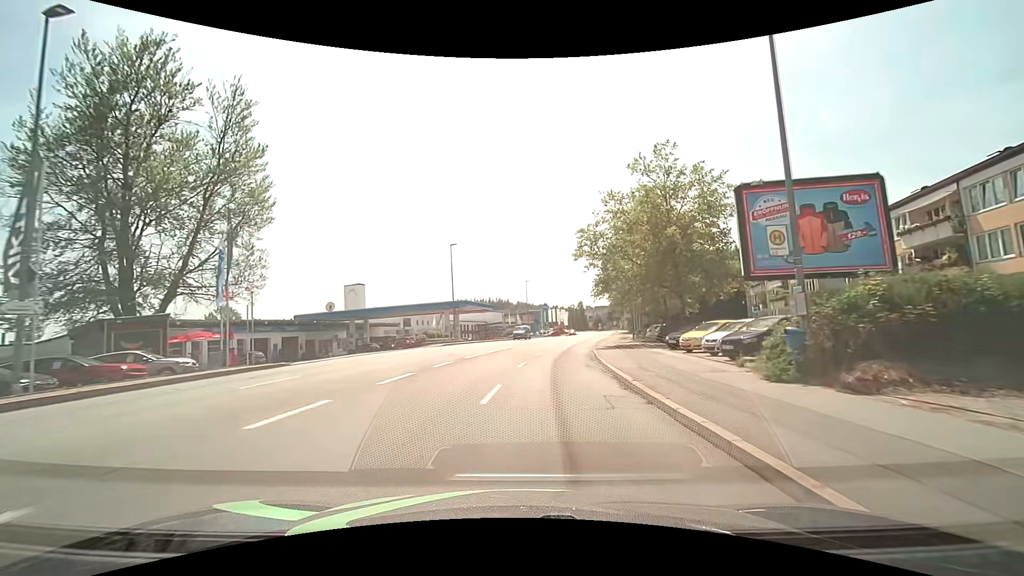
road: tertiary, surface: asphalt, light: Day
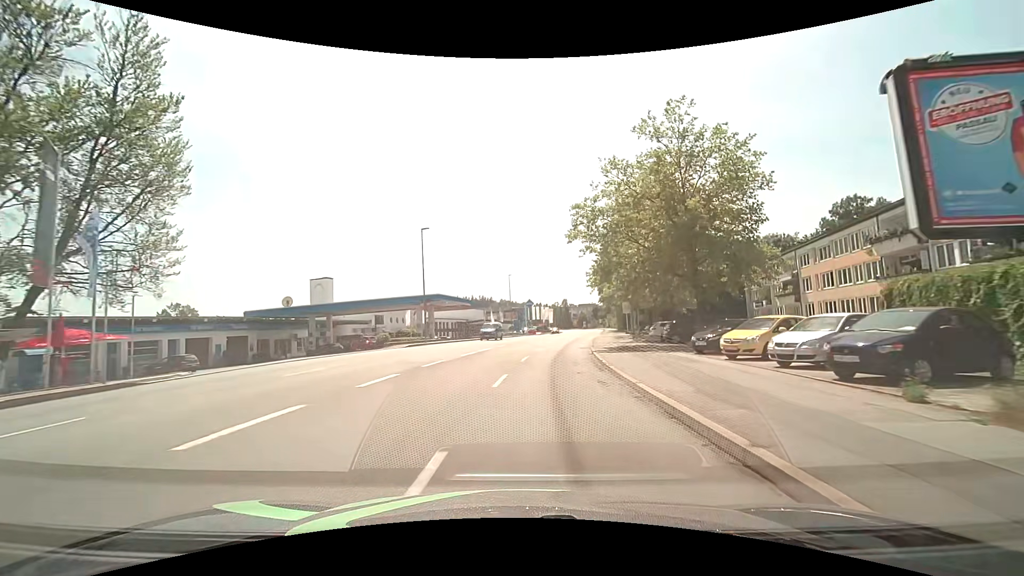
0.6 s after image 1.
(+0.1, +7.1) m; +2°
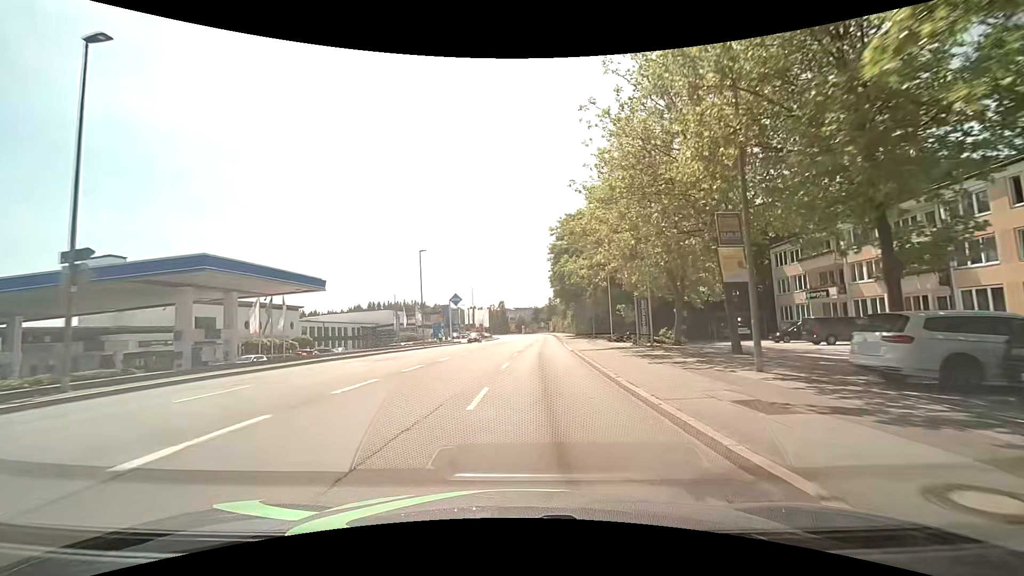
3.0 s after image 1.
(+1.9, +29.8) m; +7°
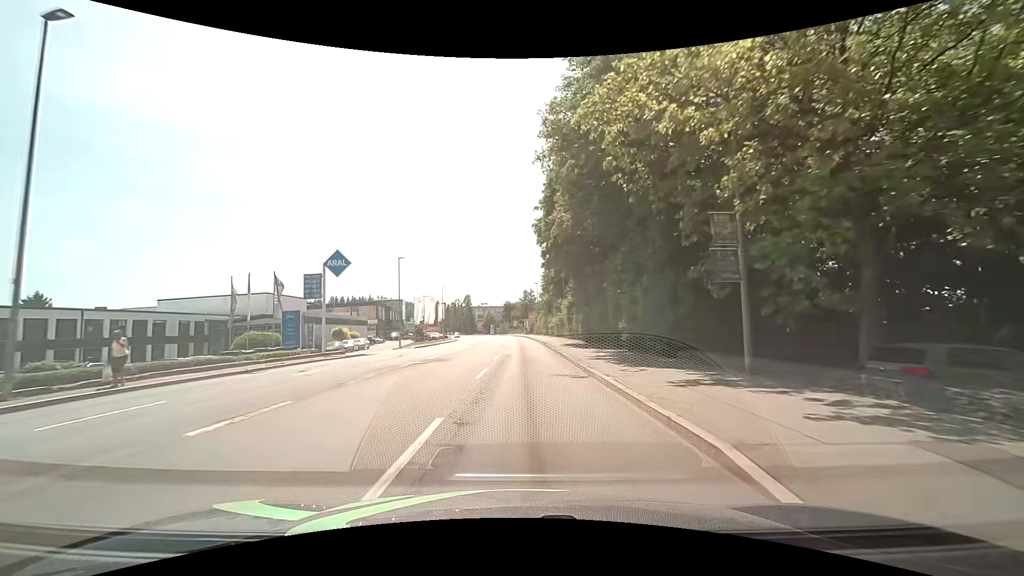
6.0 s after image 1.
(+1.6, +40.1) m; +3°
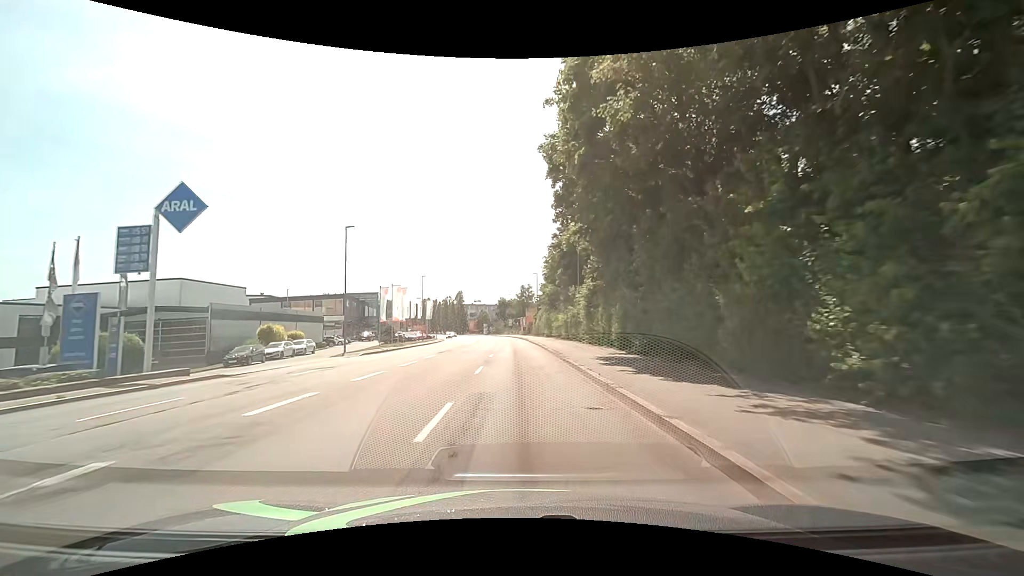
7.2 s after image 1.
(0.0, +16.8) m; 0°
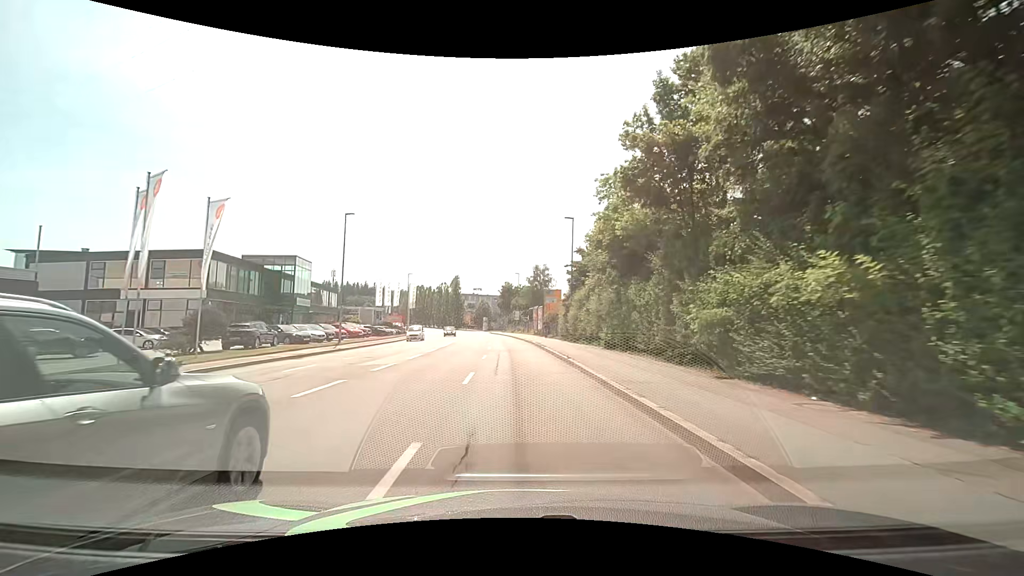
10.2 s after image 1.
(-0.7, +39.7) m; -1°
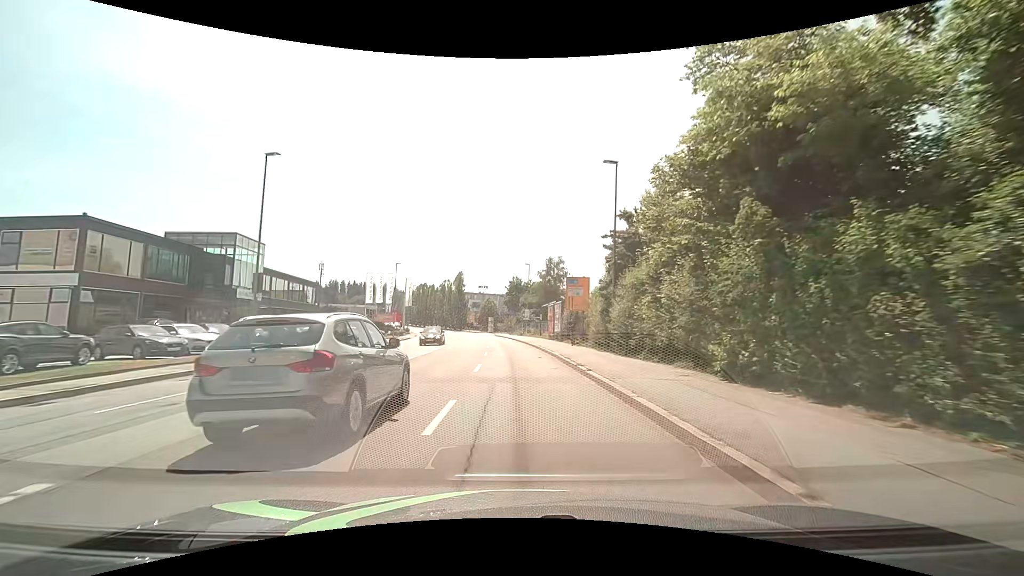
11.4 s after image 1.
(-0.1, +14.4) m; -1°
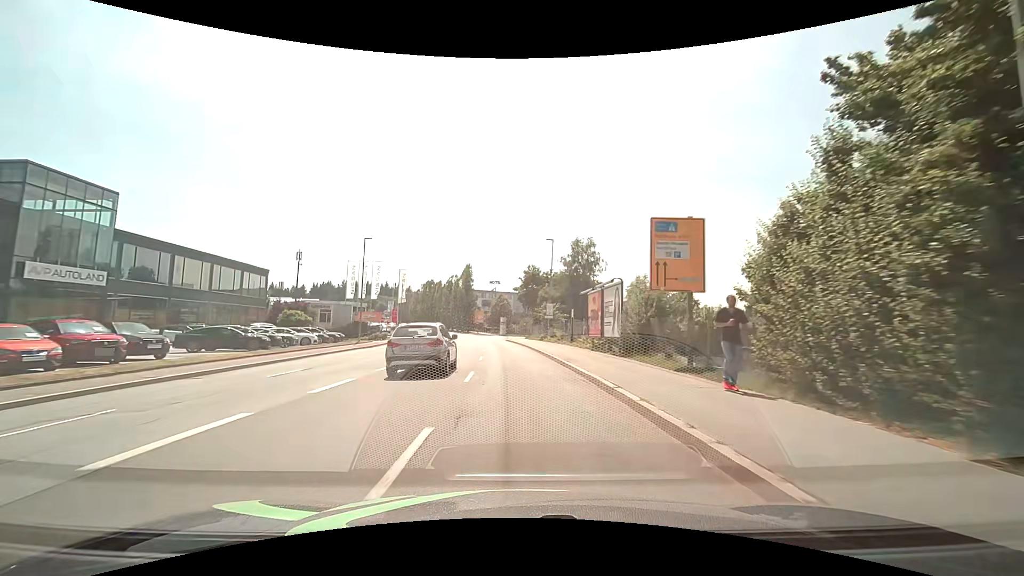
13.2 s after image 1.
(-0.4, +20.7) m; -2°
(0, +10) (0, +20) (-1, +30) (-1, +40) (-2, +50) (-3, +60) (-4, +70) (-5, +80) (-7, +90) (-9, +99) m
